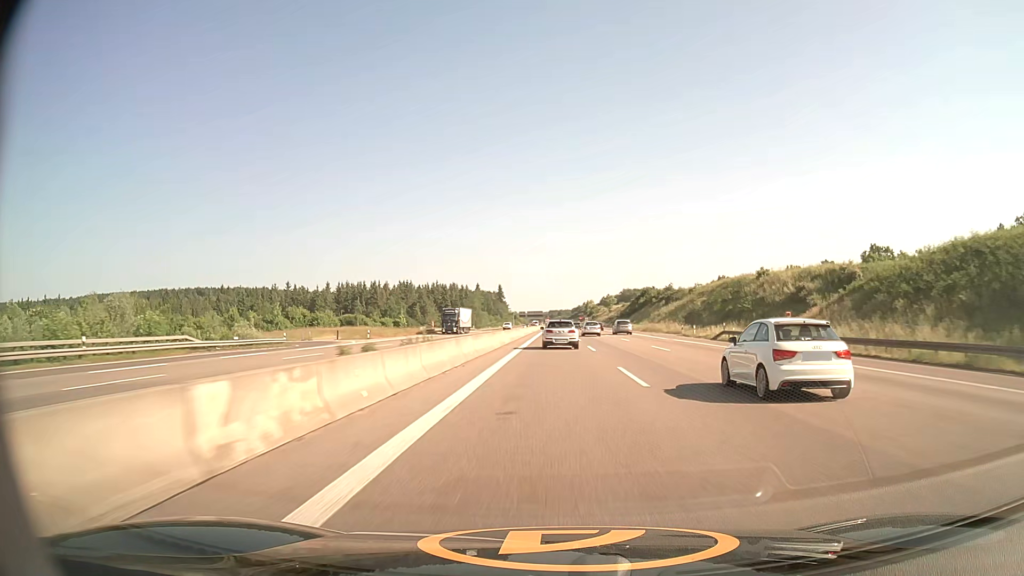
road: motorway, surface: asphalt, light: Day
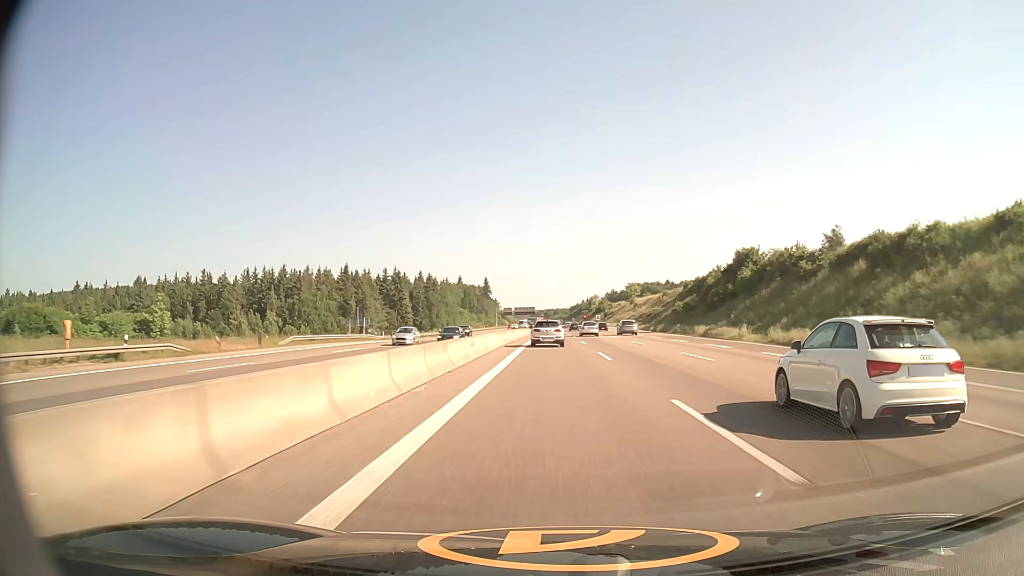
(+0.1, +98.1) m; 0°
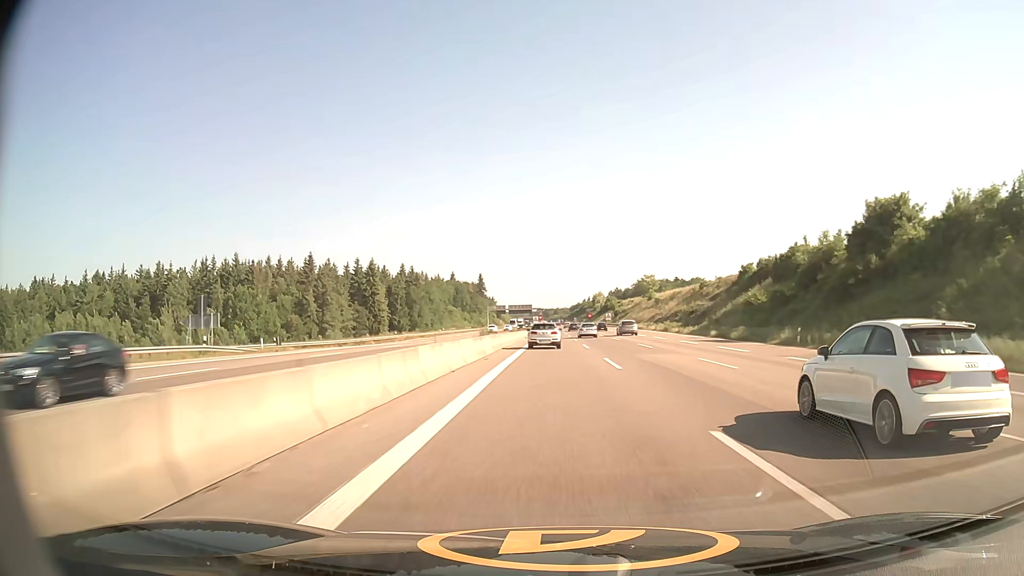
(0.0, +39.1) m; 0°
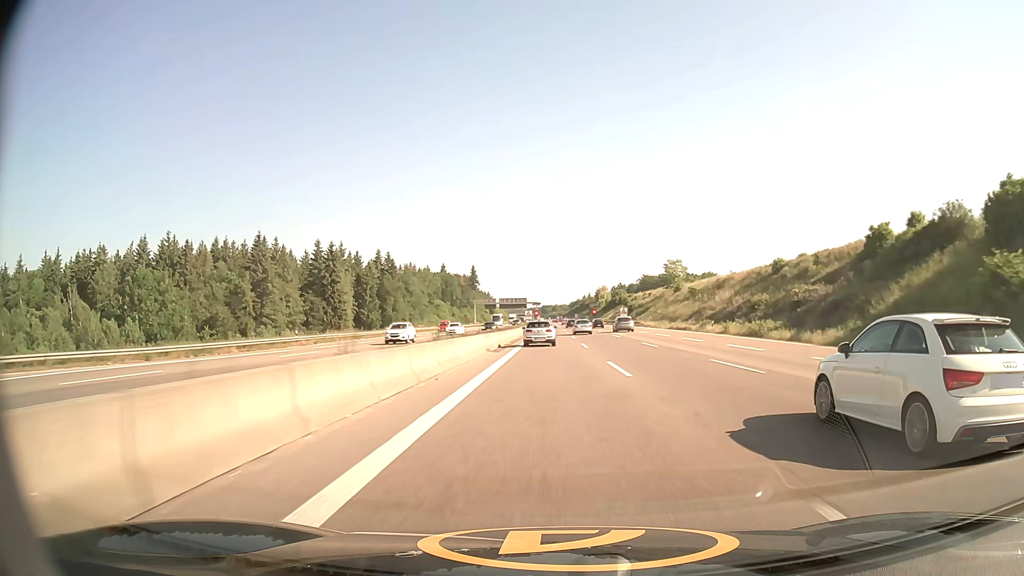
(0.0, +39.0) m; 0°
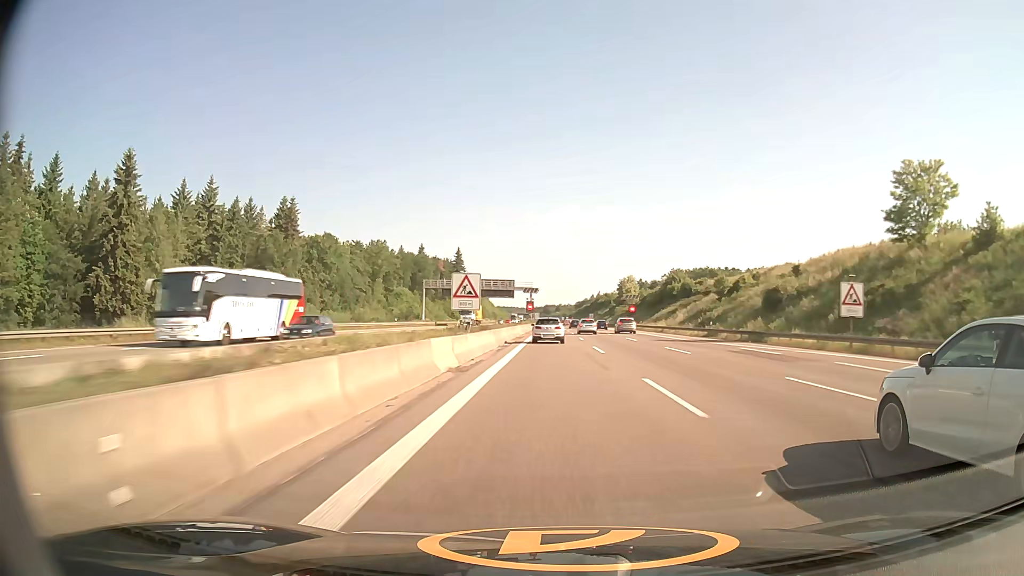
(-0.5, +96.8) m; 0°
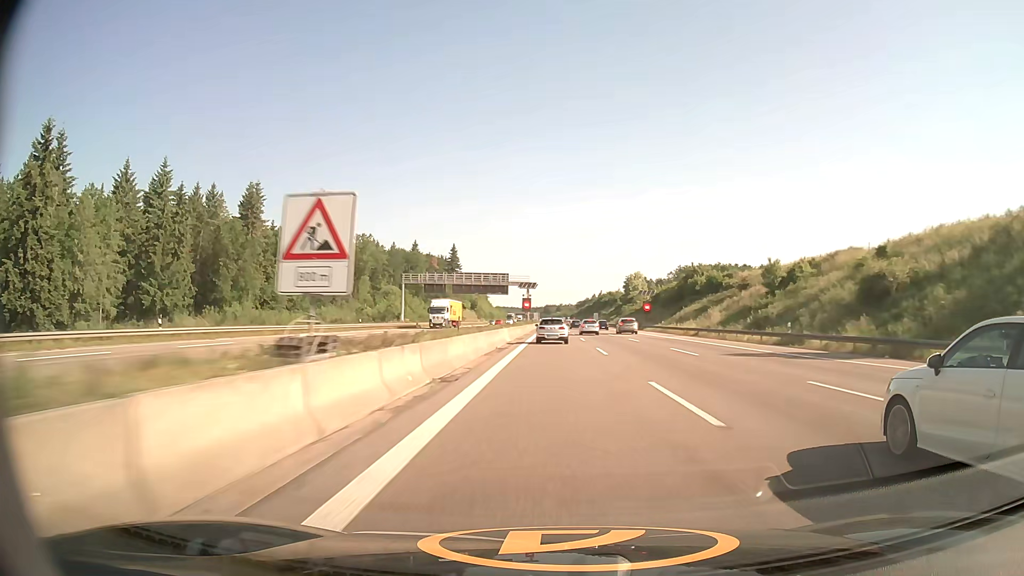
(0.0, +19.0) m; 0°
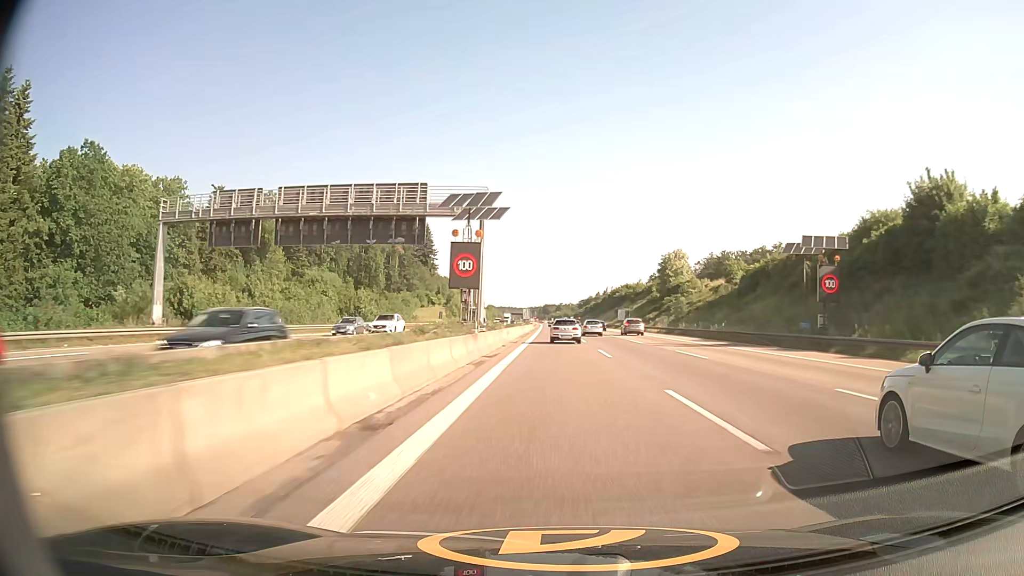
(0.0, +72.9) m; 0°
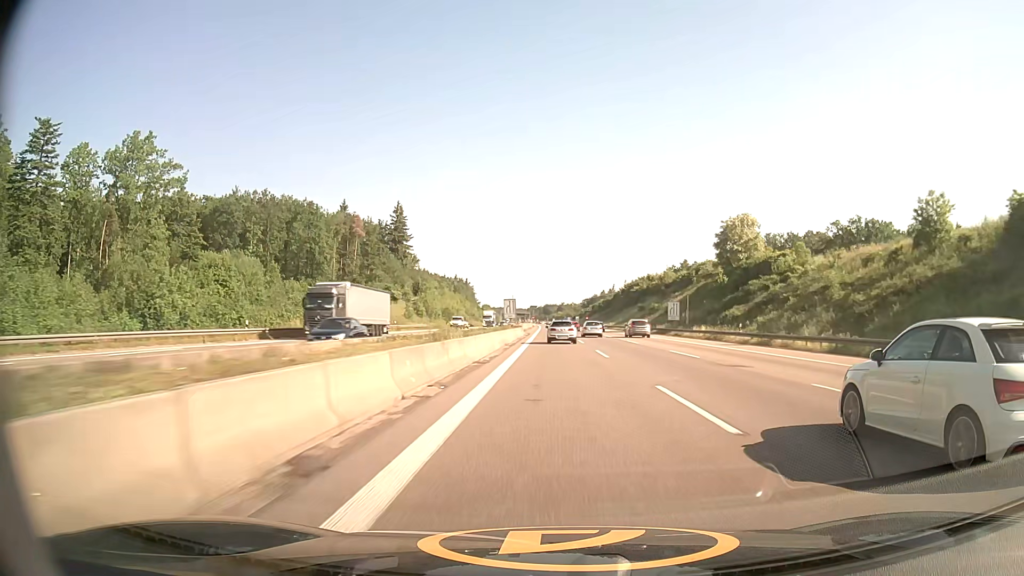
(-0.2, +52.4) m; 0°
(0, +10) (0, +20) (0, +30) (0, +40) (0, +50) (0, +60) (0, +70) (0, +80) (0, +90) (0, +100) m
